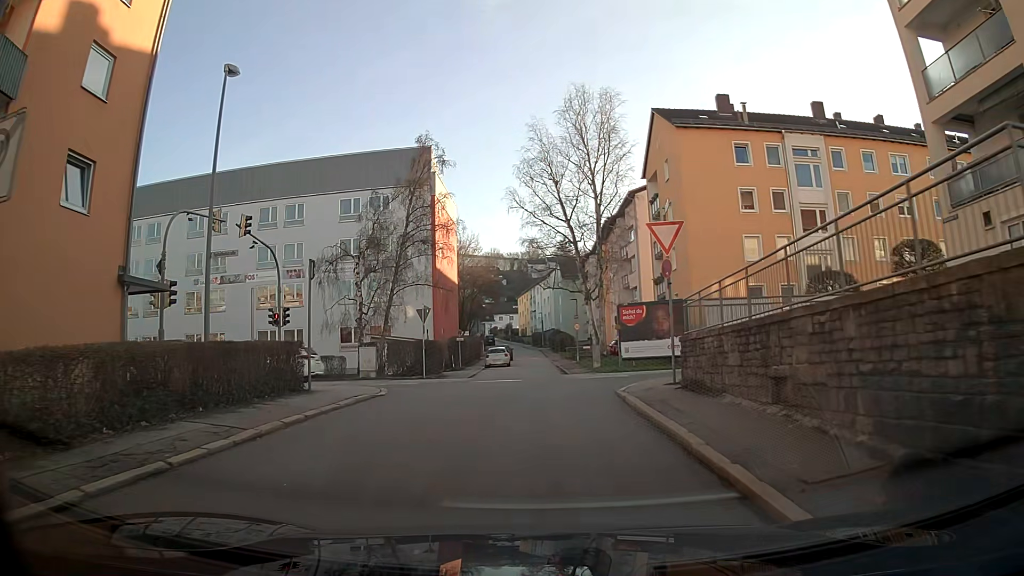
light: Day
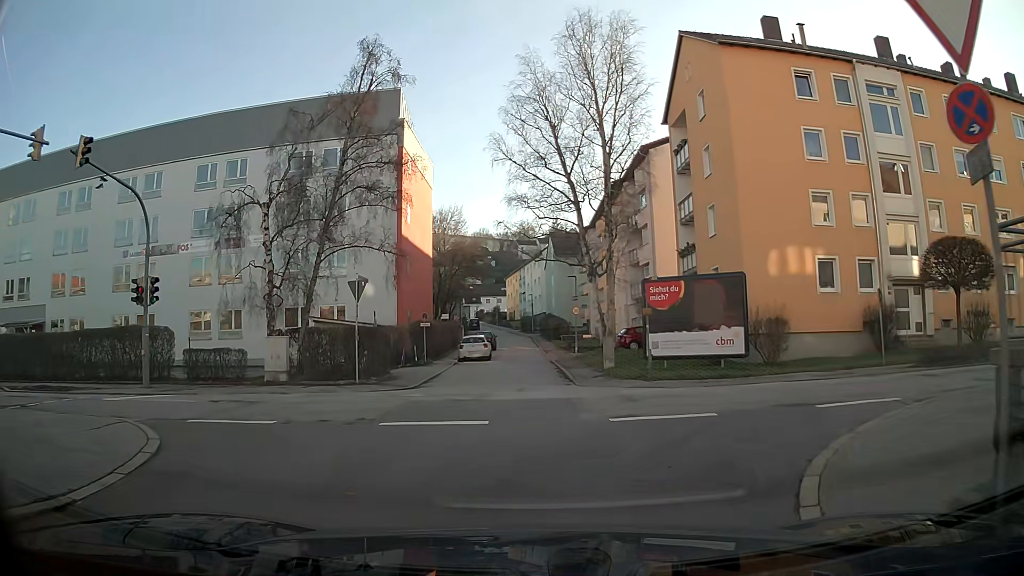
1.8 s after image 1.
(0.0, +10.5) m; 0°
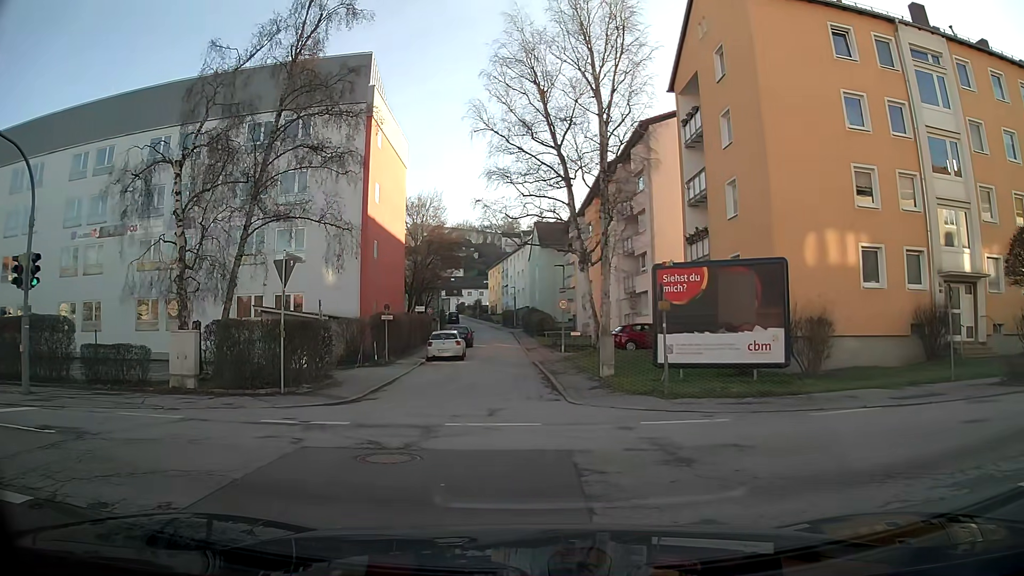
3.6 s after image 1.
(+0.1, +5.0) m; +2°
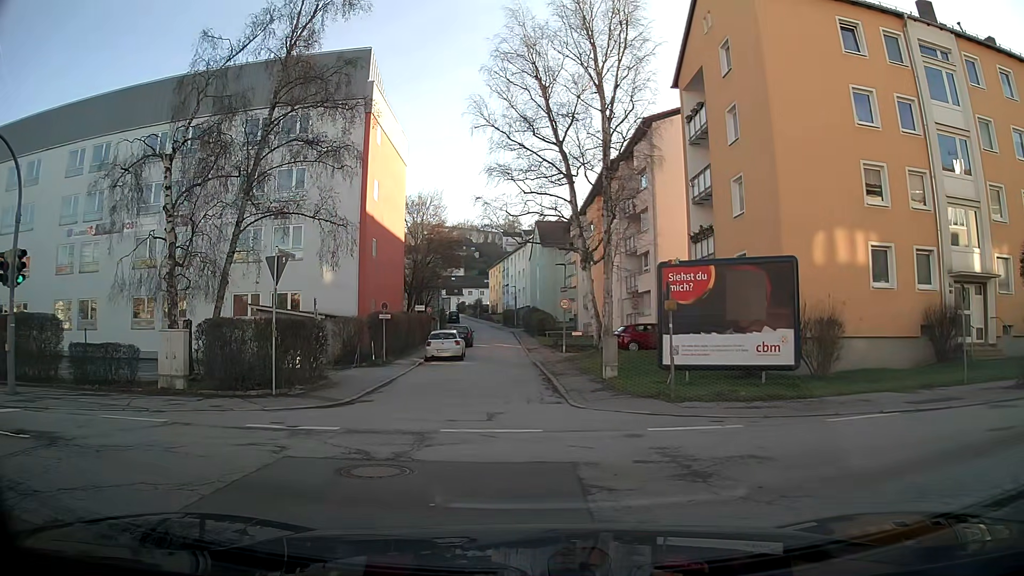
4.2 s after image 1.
(0.0, +0.6) m; 0°
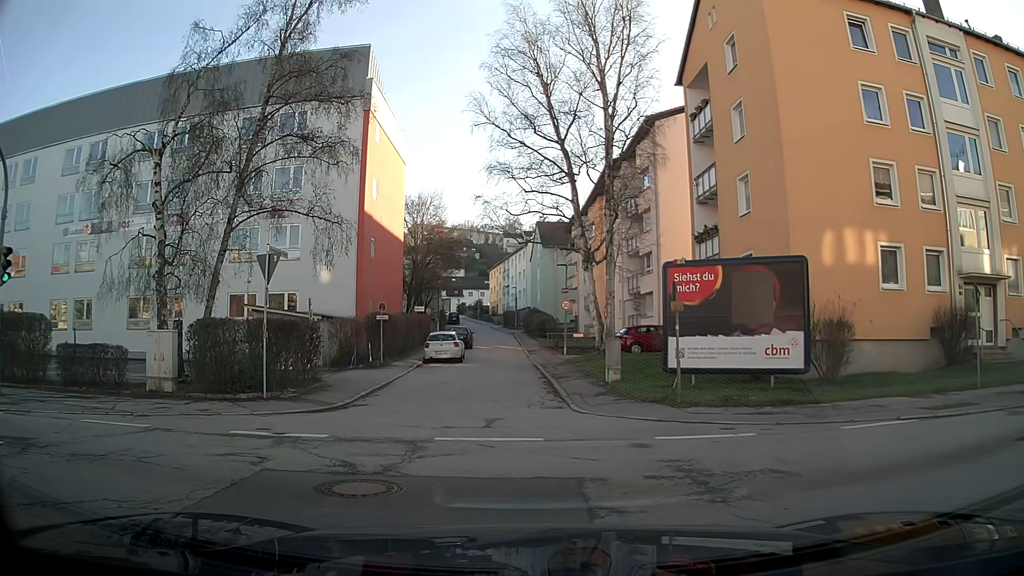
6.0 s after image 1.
(0.0, +0.6) m; 0°
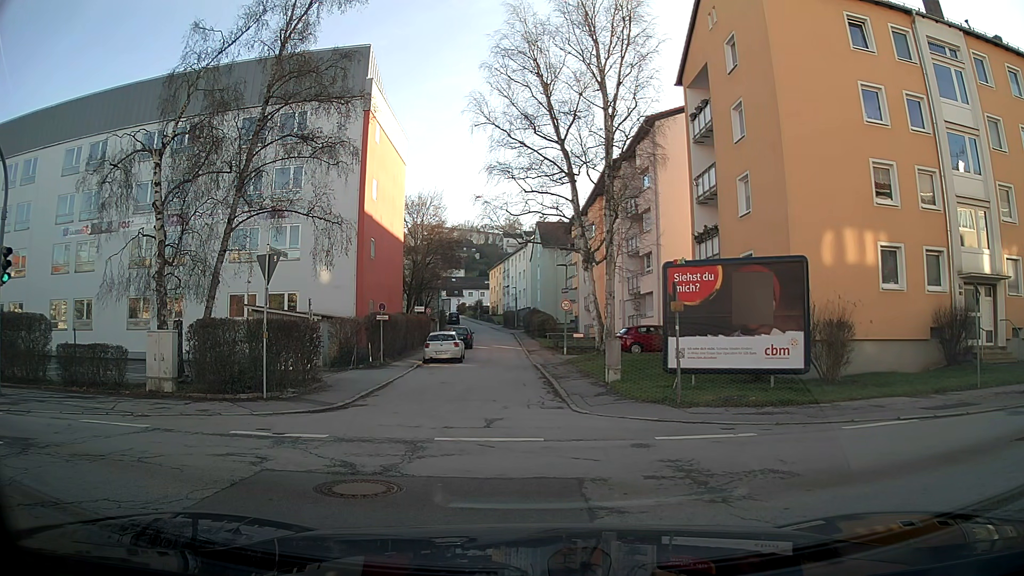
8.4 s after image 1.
(0.0, +0.1) m; 0°
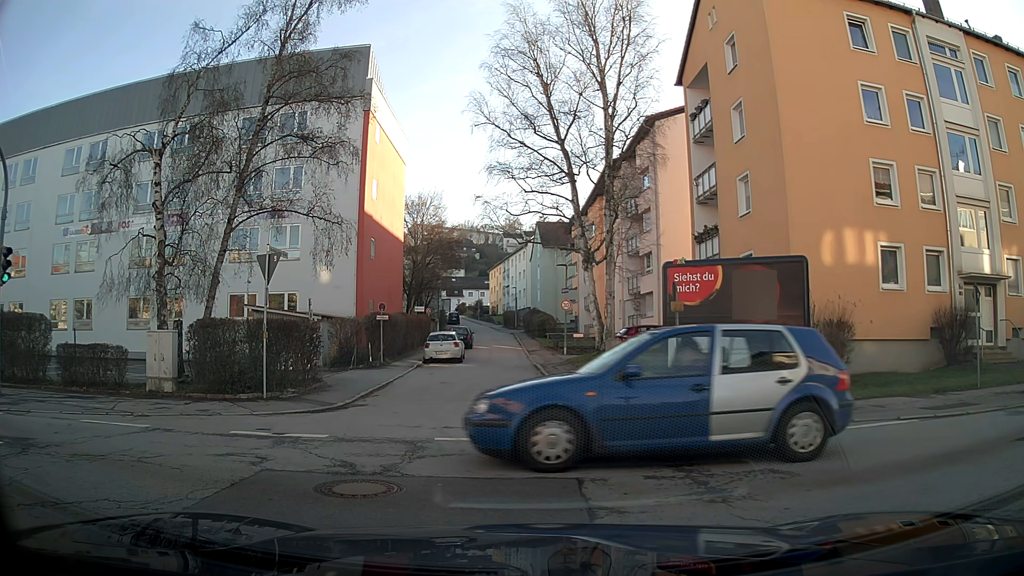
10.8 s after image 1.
(0.0, 0.0) m; 0°
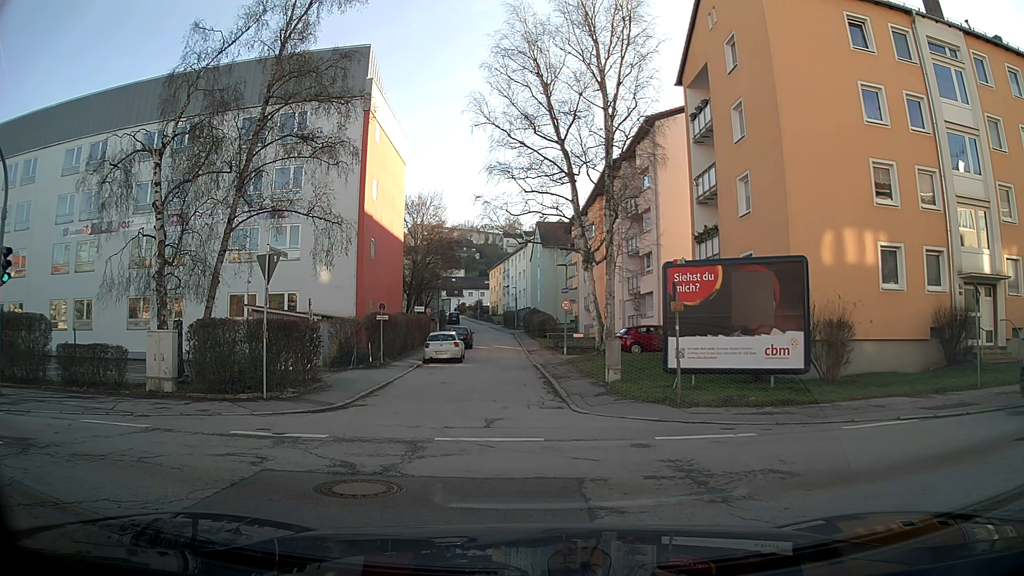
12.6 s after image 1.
(0.0, 0.0) m; 0°
(-5, +7) (-15, +8) (-25, +8) (-35, +8) (-45, +8) (-55, +7) (-65, +8) (-75, +8) (-85, +8) (-95, +9) m
